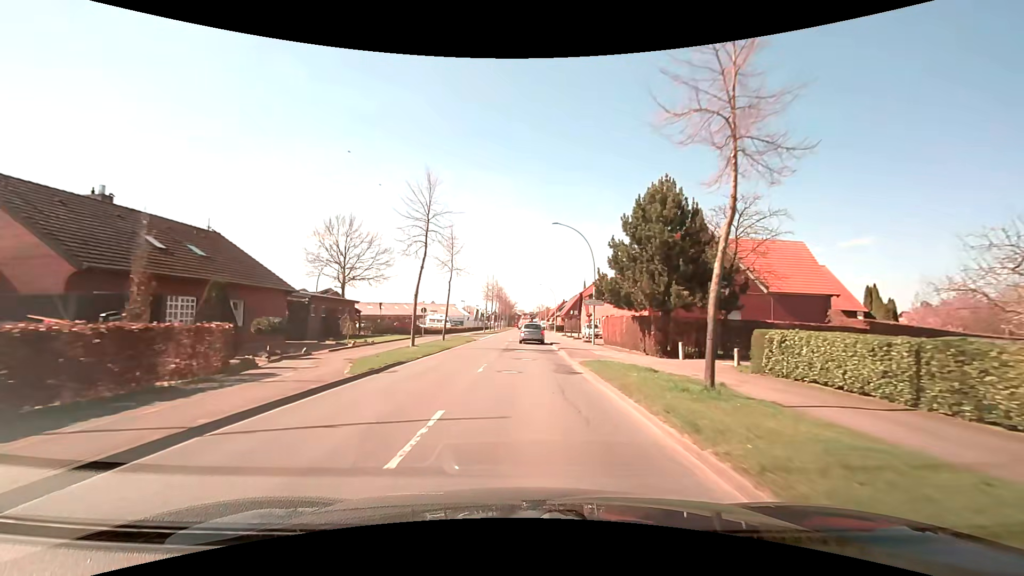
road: secondary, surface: asphalt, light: Day
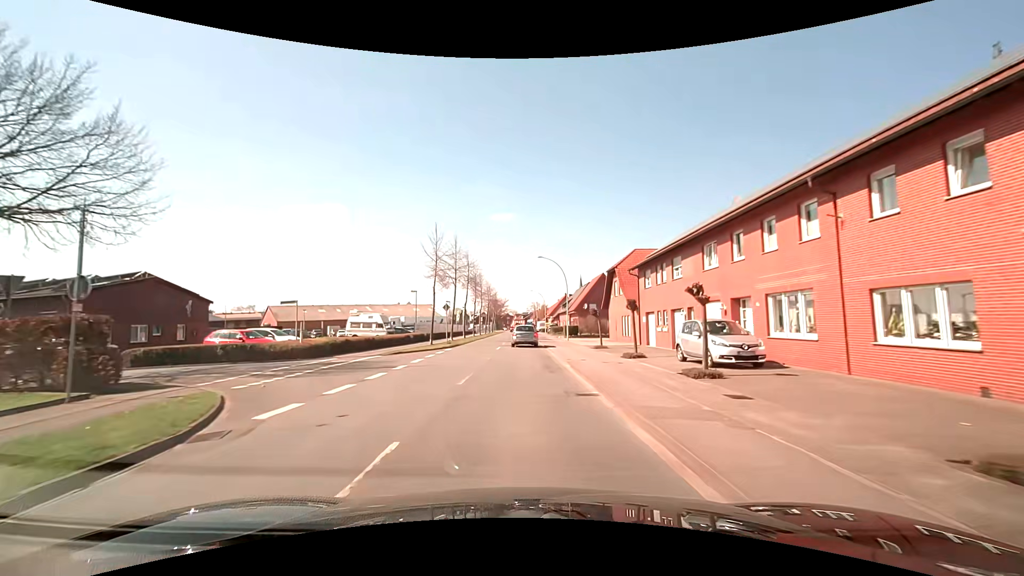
(+0.2, +37.8) m; +1°
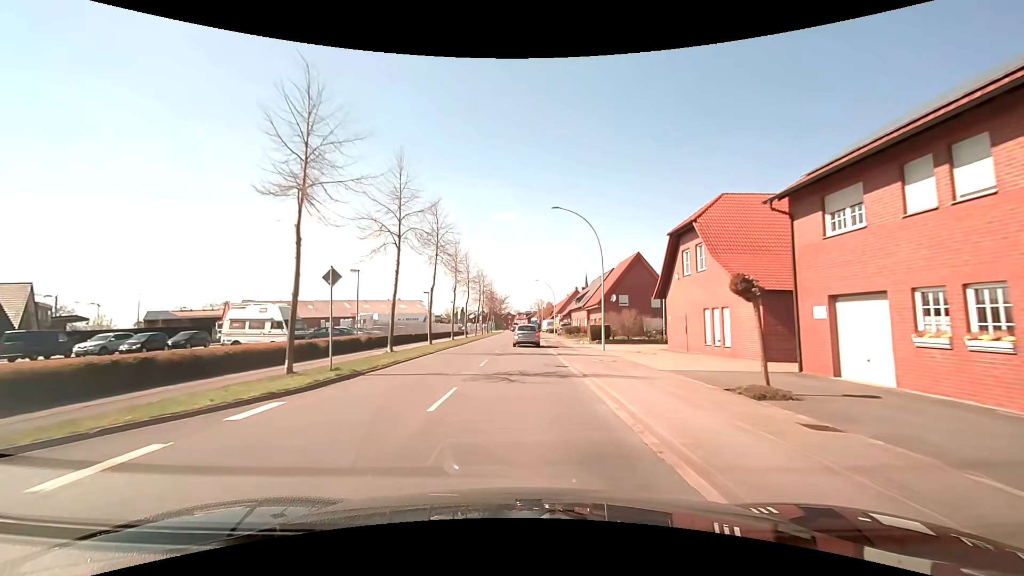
(-0.1, +22.0) m; 0°
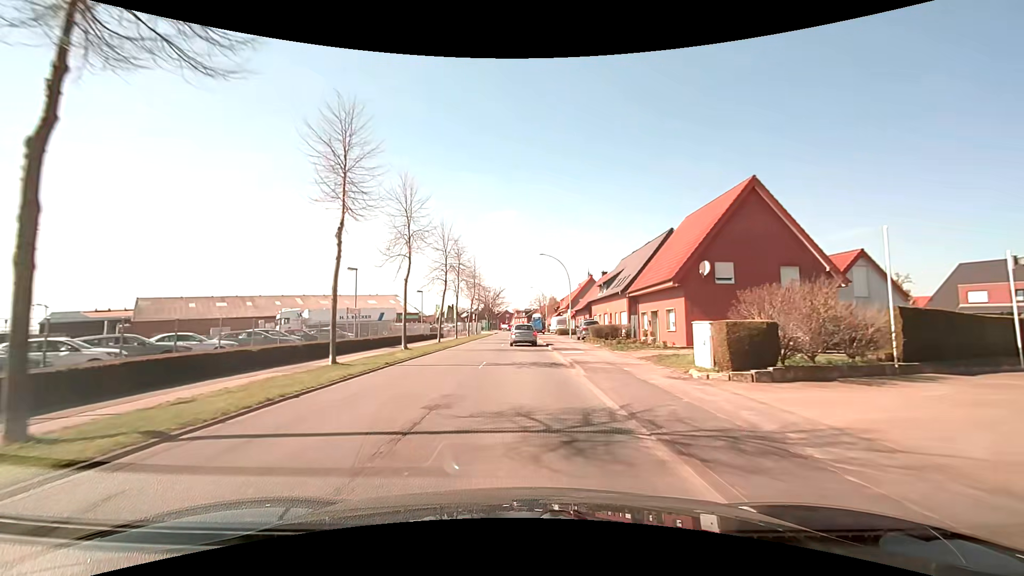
(+0.1, +28.1) m; 0°
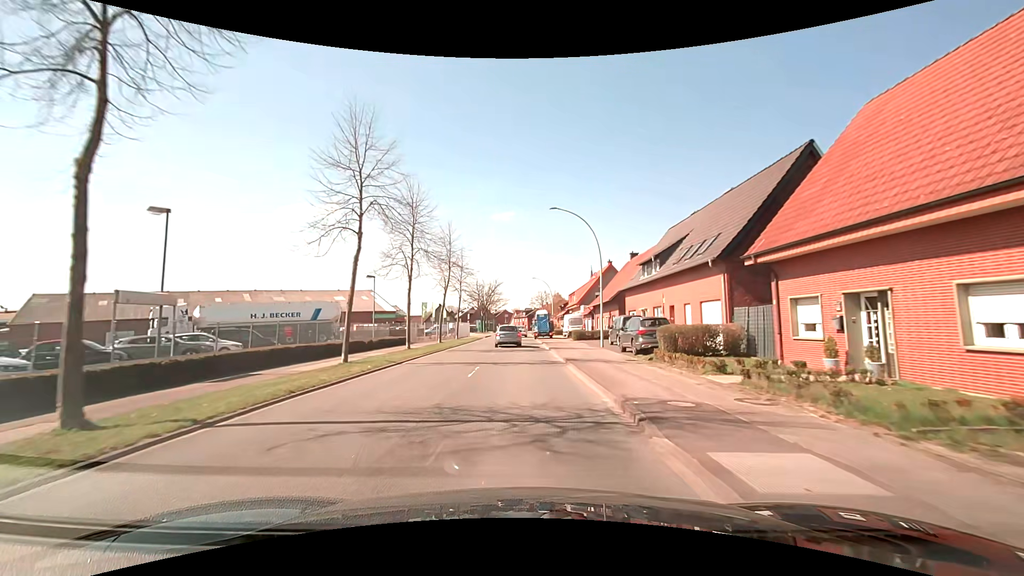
(0.0, +20.3) m; 0°
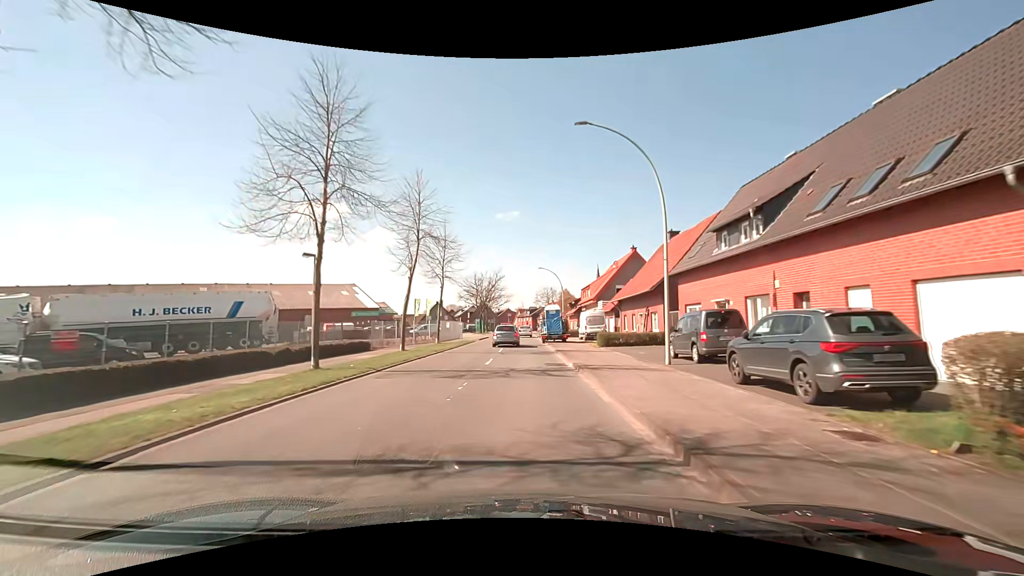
(-0.1, +13.1) m; -2°
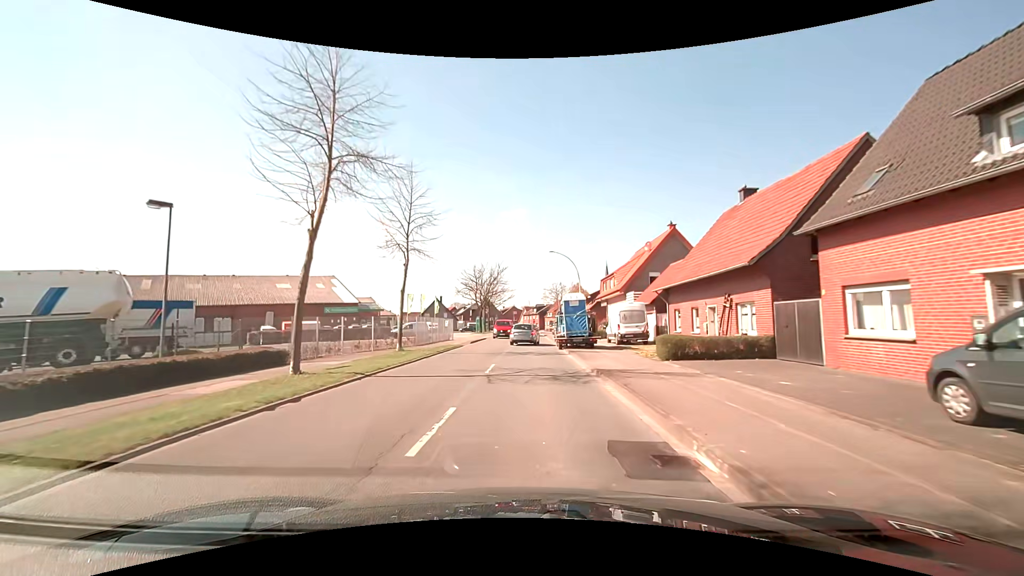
(+0.1, +12.9) m; 0°
